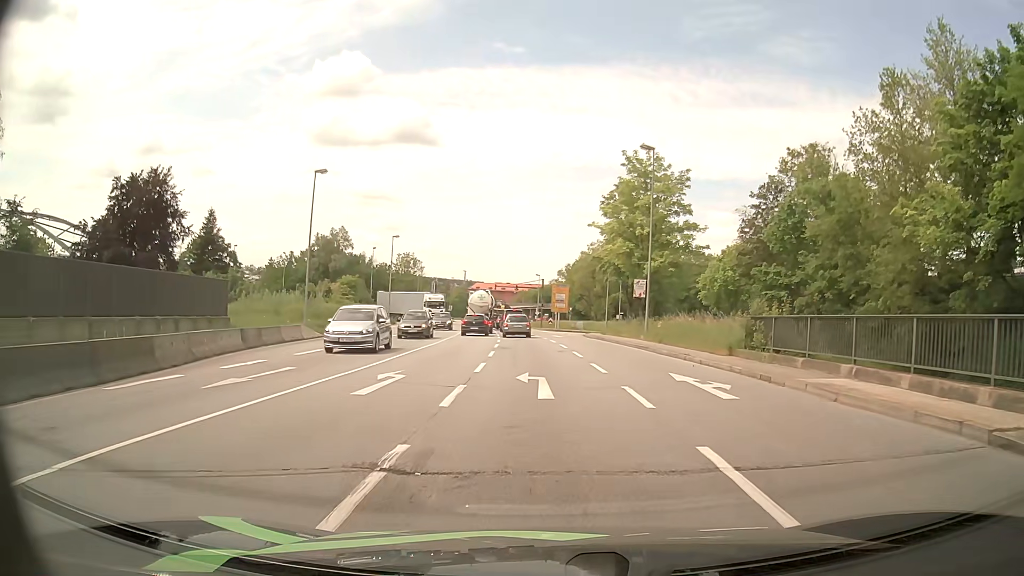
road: primary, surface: asphalt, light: Day
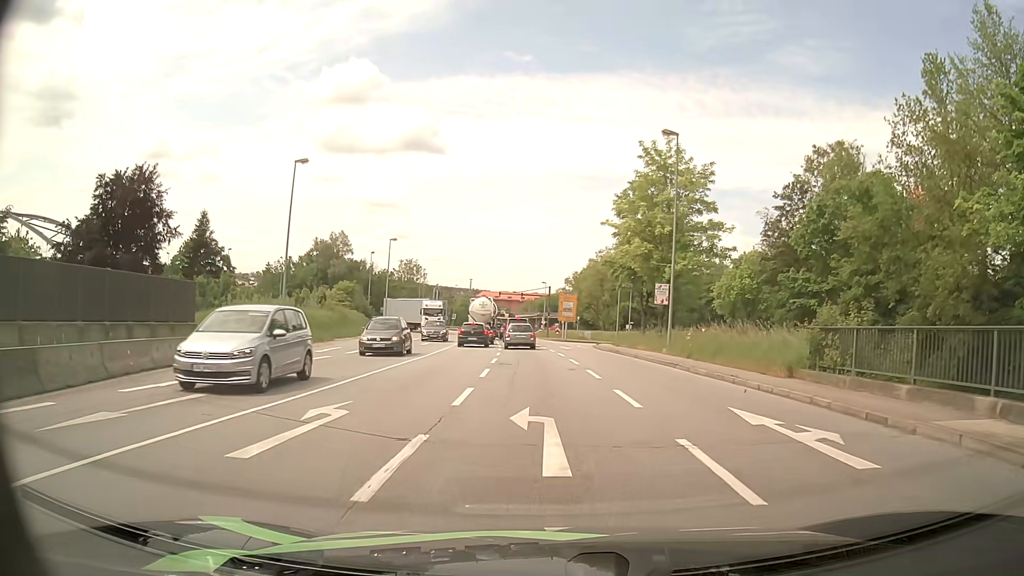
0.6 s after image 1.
(0.0, +4.7) m; 0°
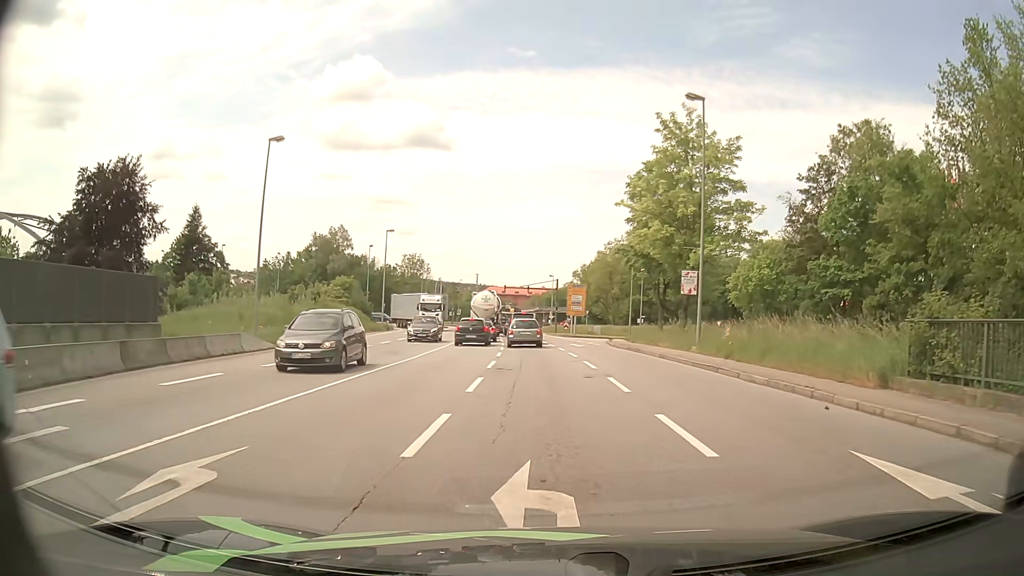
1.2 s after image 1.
(0.0, +4.4) m; 0°
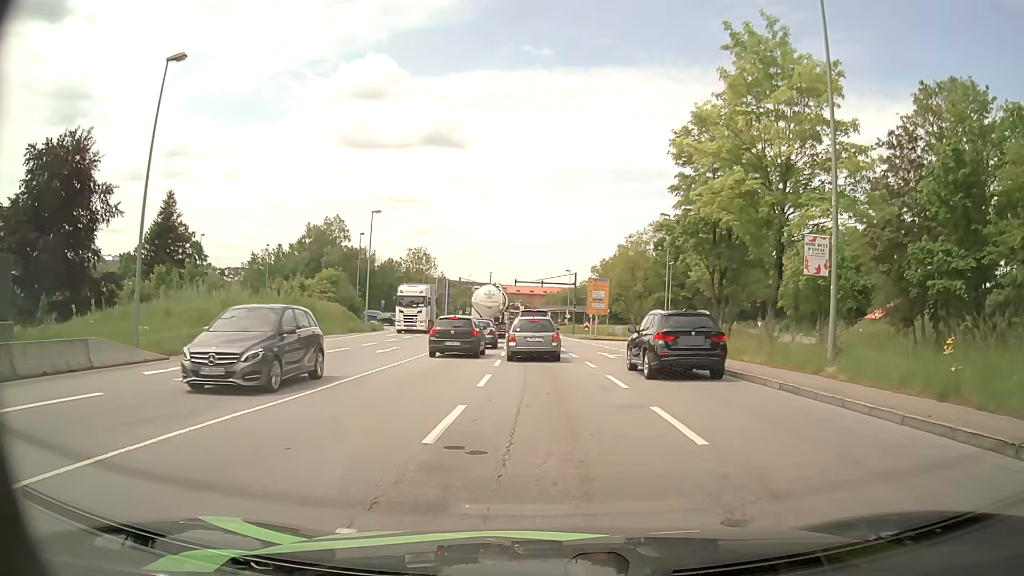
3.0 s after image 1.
(-0.3, +11.2) m; -2°
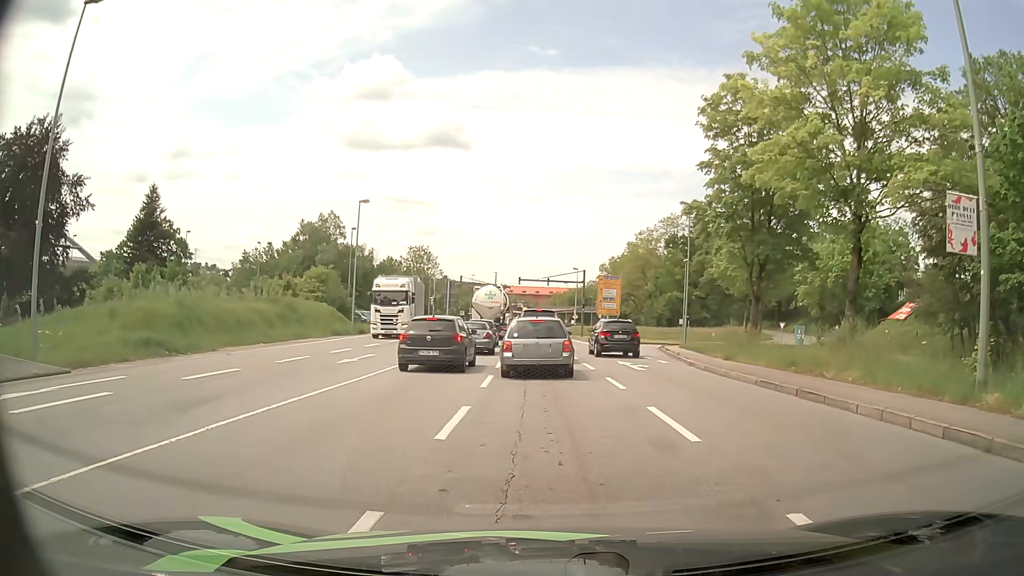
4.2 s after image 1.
(0.0, +5.5) m; 0°
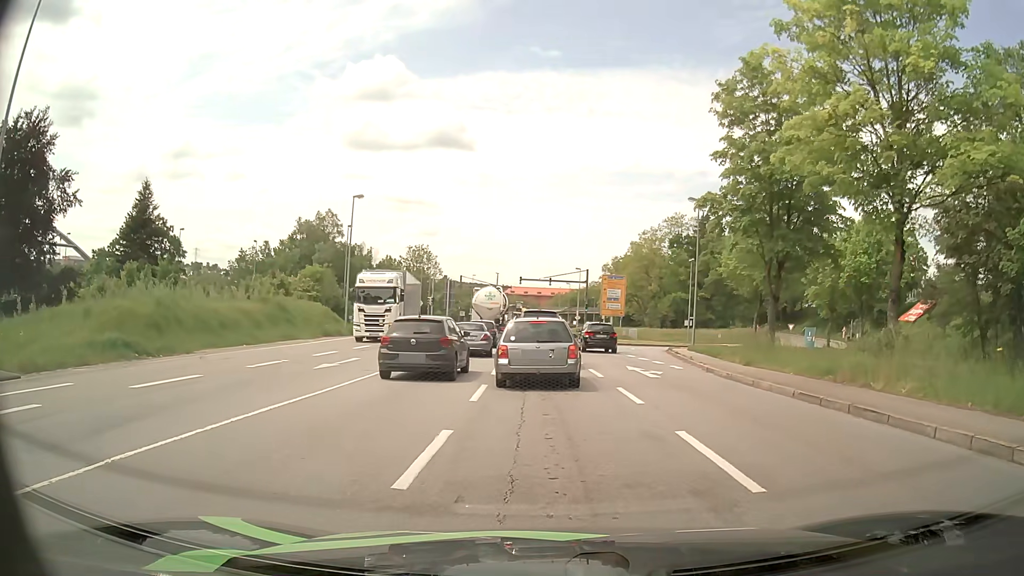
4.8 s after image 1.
(0.0, +2.1) m; -1°
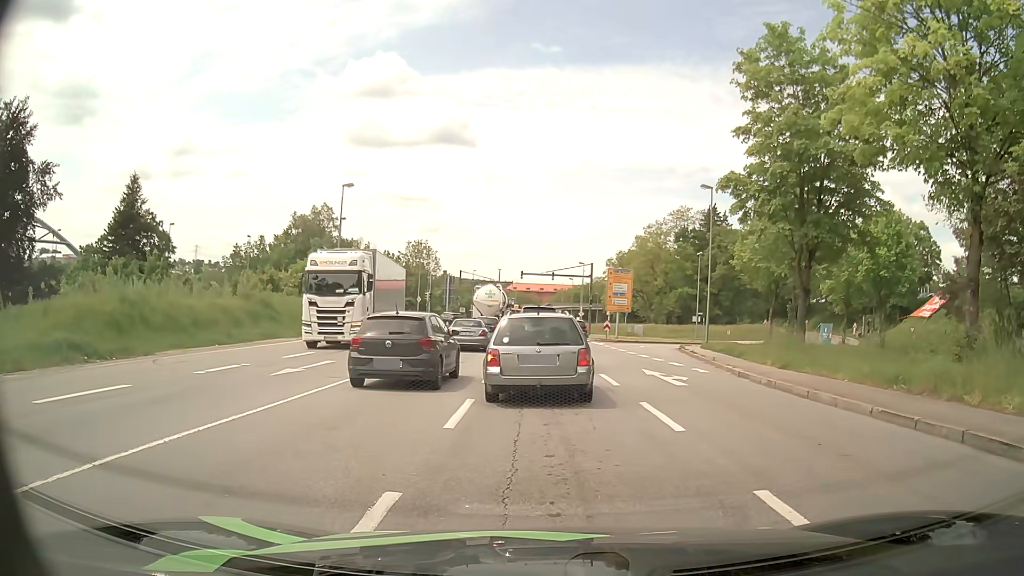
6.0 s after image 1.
(0.0, +3.0) m; -1°
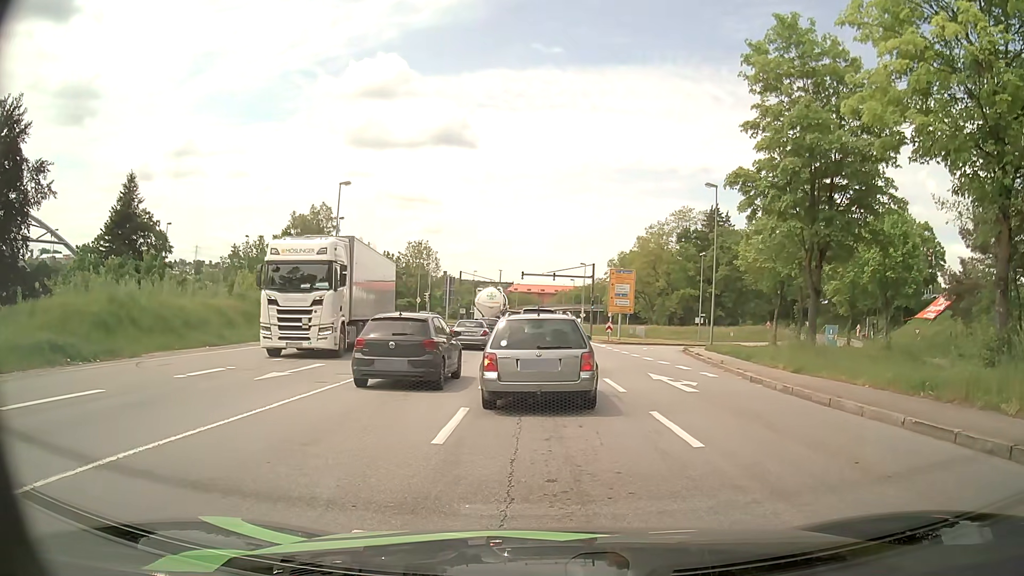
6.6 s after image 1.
(0.0, +0.9) m; +2°
